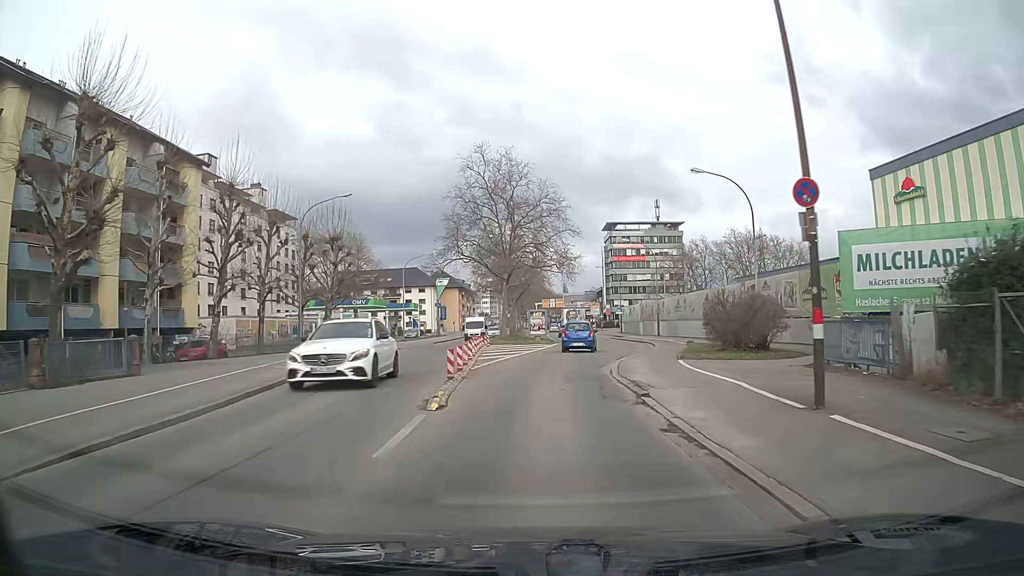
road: secondary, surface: asphalt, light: Day
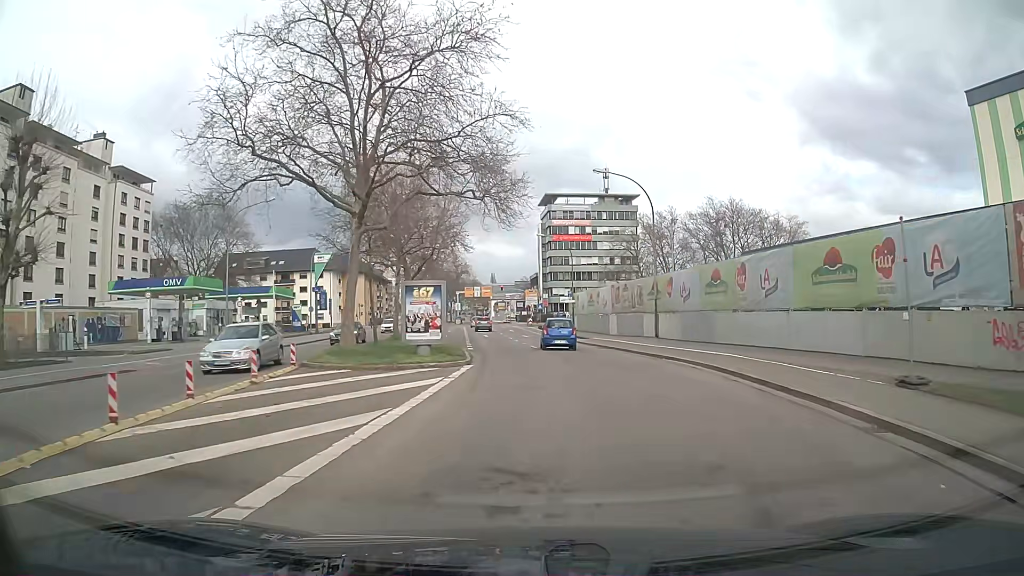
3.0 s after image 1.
(+1.7, +30.7) m; +6°
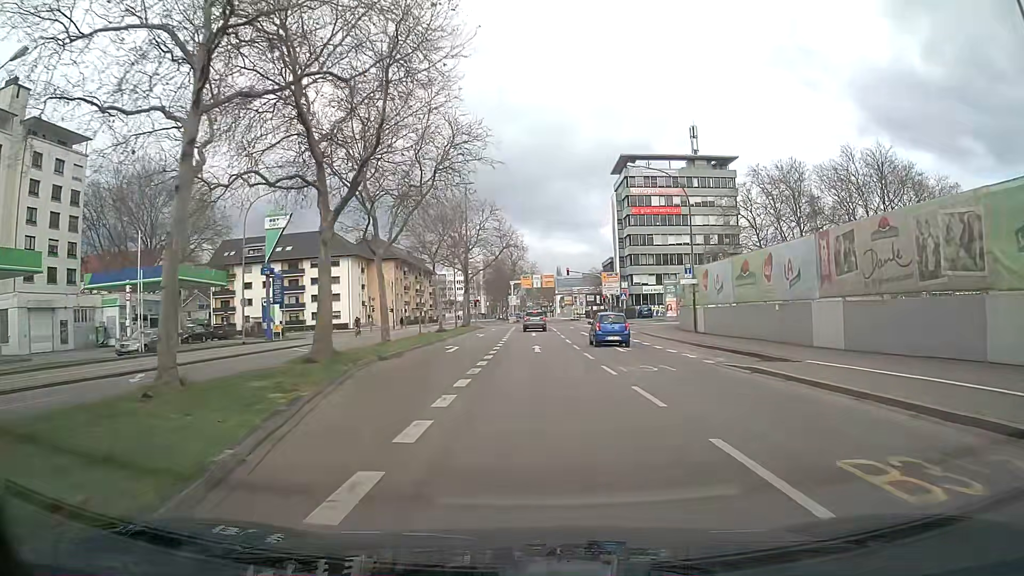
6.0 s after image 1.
(-1.3, +30.4) m; -5°
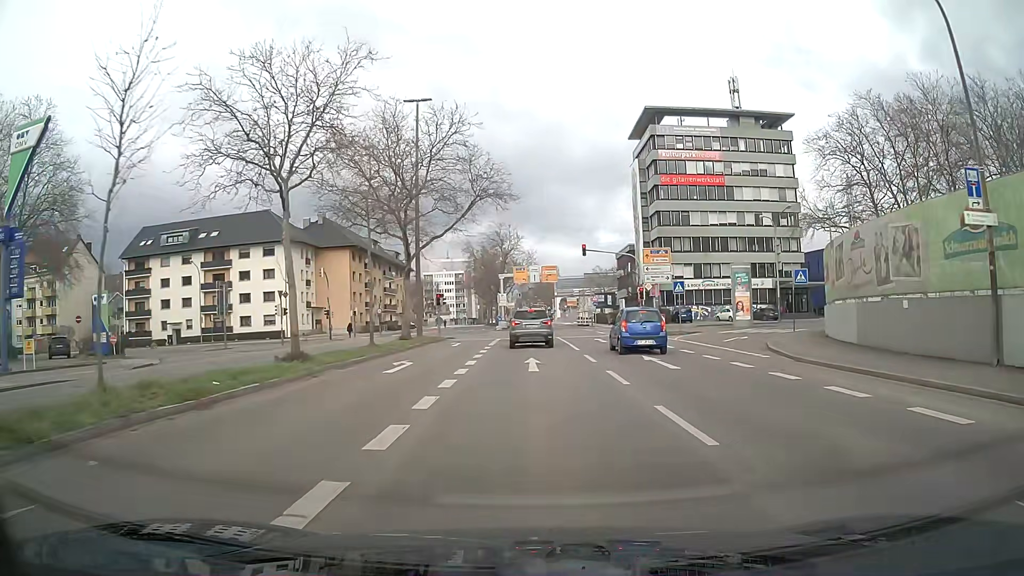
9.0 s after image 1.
(0.0, +27.2) m; 0°
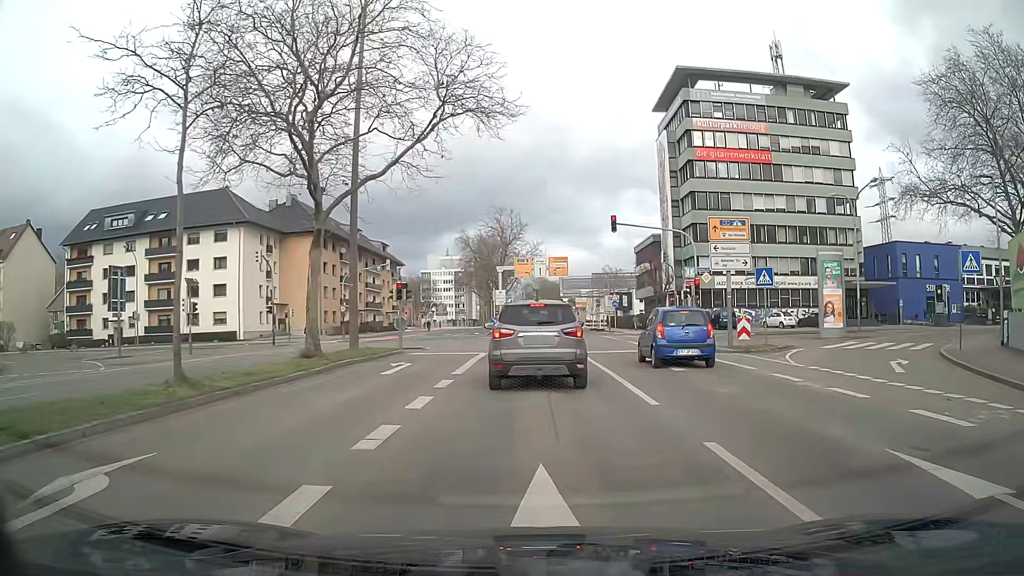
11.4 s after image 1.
(0.0, +14.6) m; 0°
(0, +10) (0, +20) (0, +30) (0, +40) (0, +50) (0, +60) (0, +70) (0, +80) (-1, +90) (-2, +100) m
